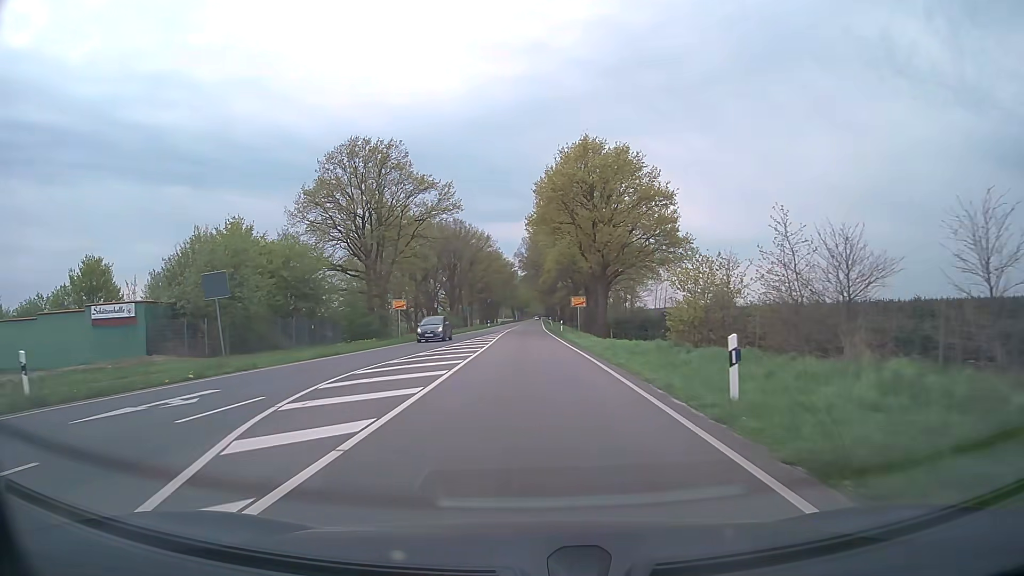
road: primary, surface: asphalt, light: Day
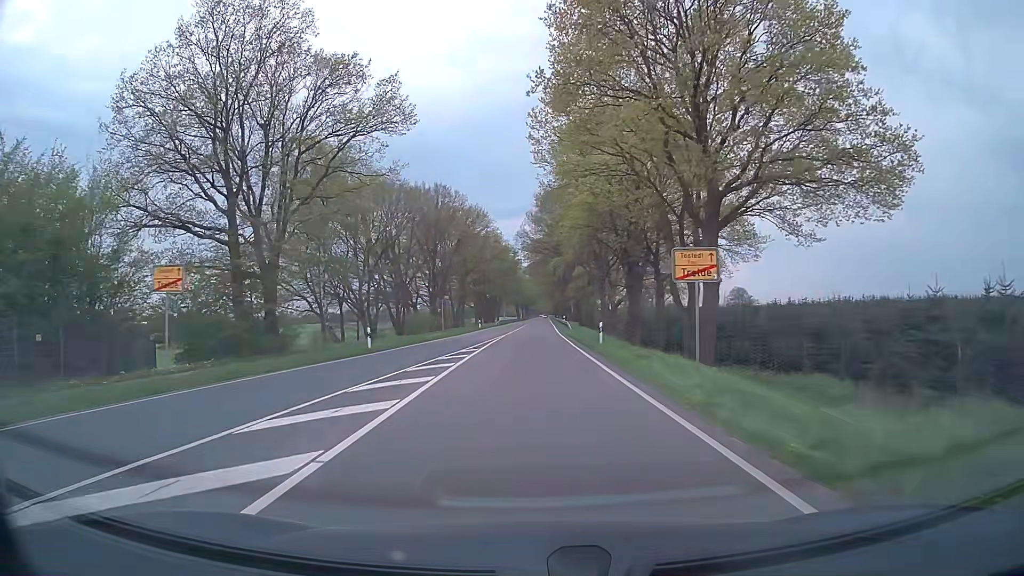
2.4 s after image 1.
(-0.1, +30.6) m; 0°
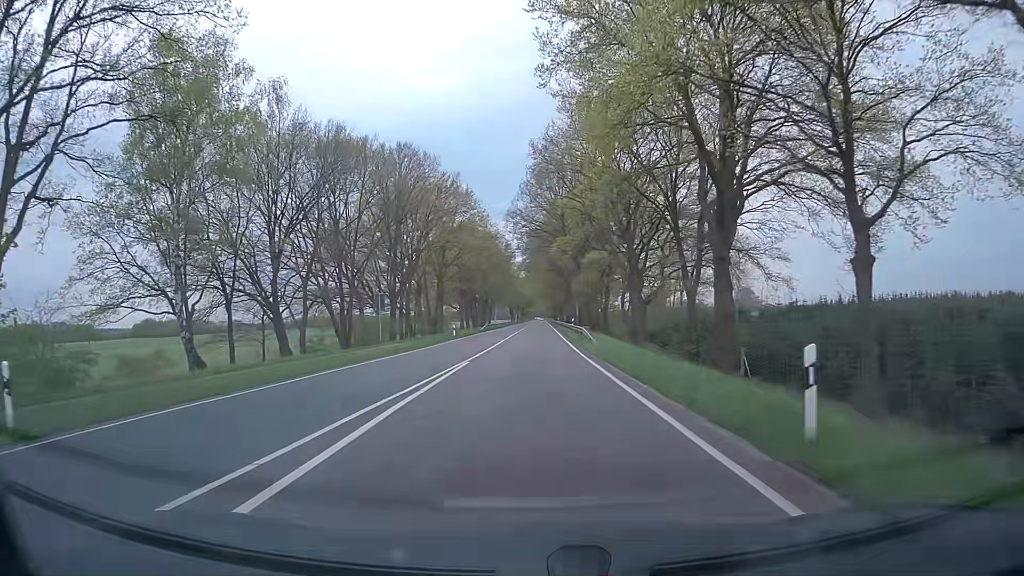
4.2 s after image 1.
(0.0, +23.5) m; 0°
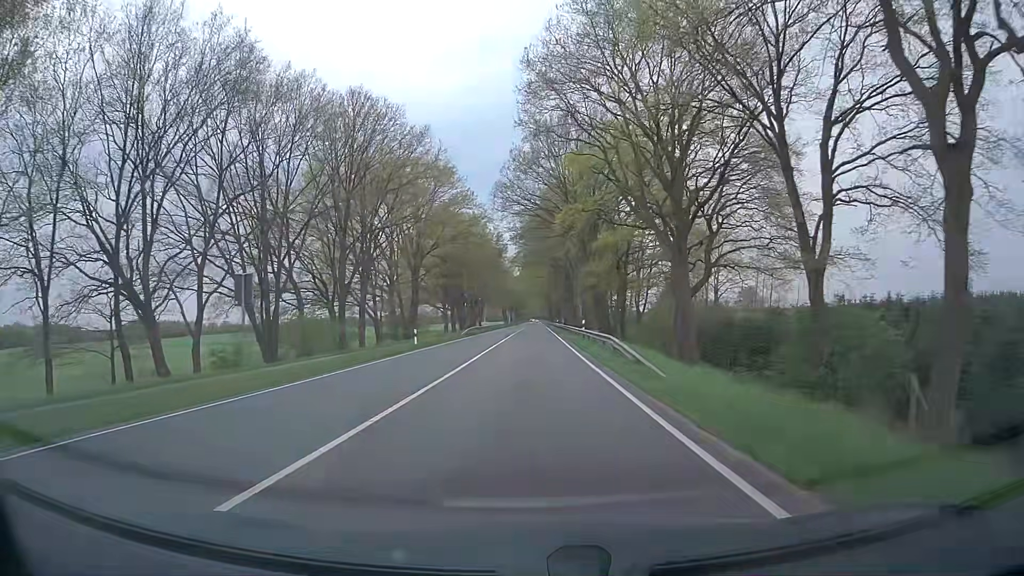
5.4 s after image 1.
(+0.1, +17.2) m; +1°
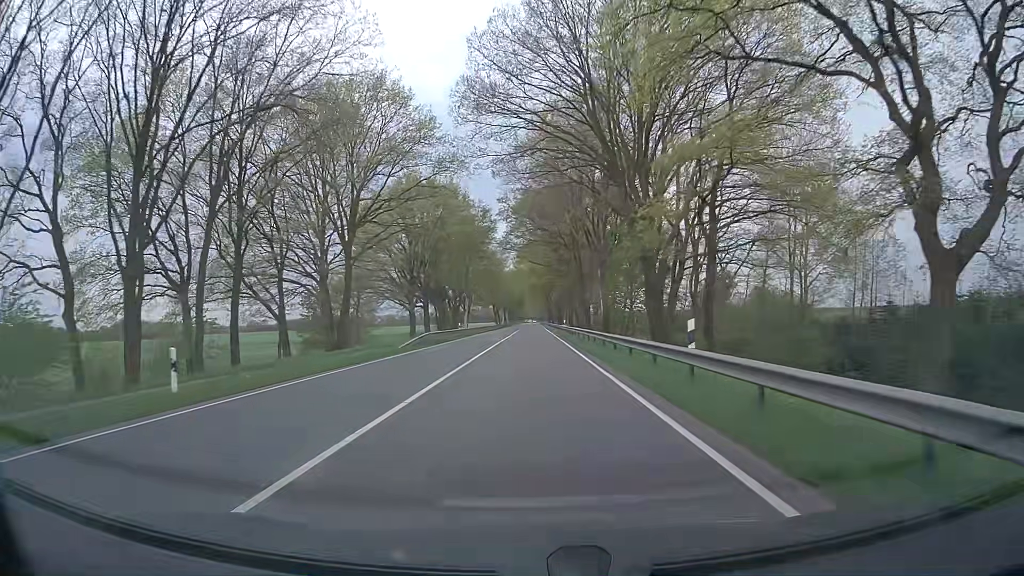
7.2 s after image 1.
(-0.1, +28.6) m; 0°
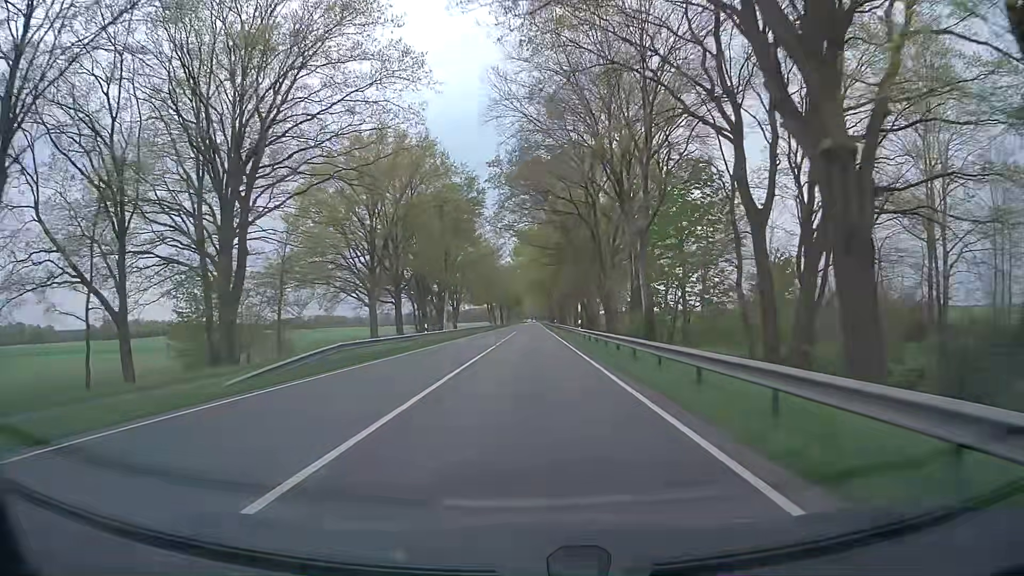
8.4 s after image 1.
(-0.1, +20.7) m; -1°
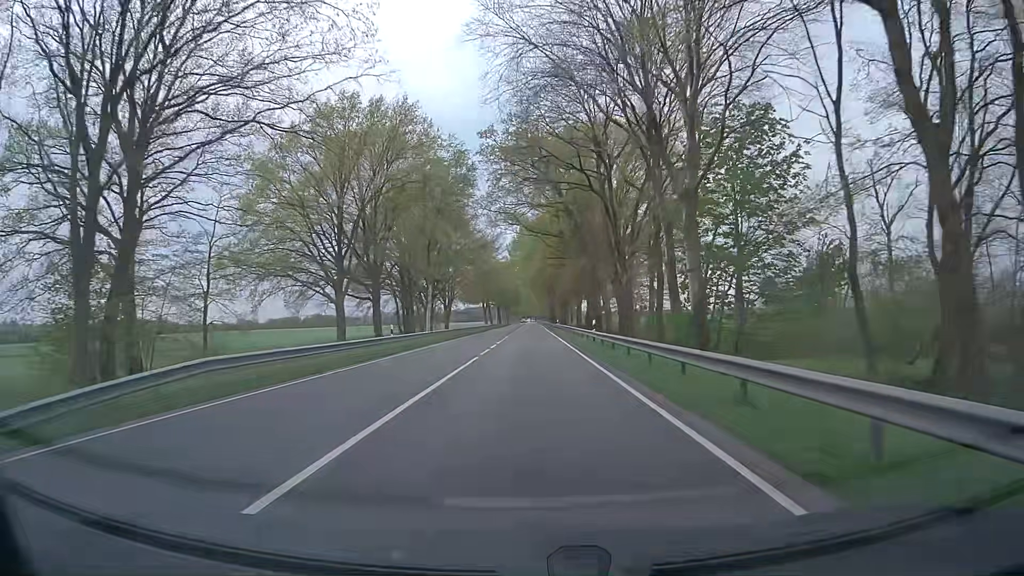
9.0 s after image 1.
(+0.1, +10.8) m; +1°
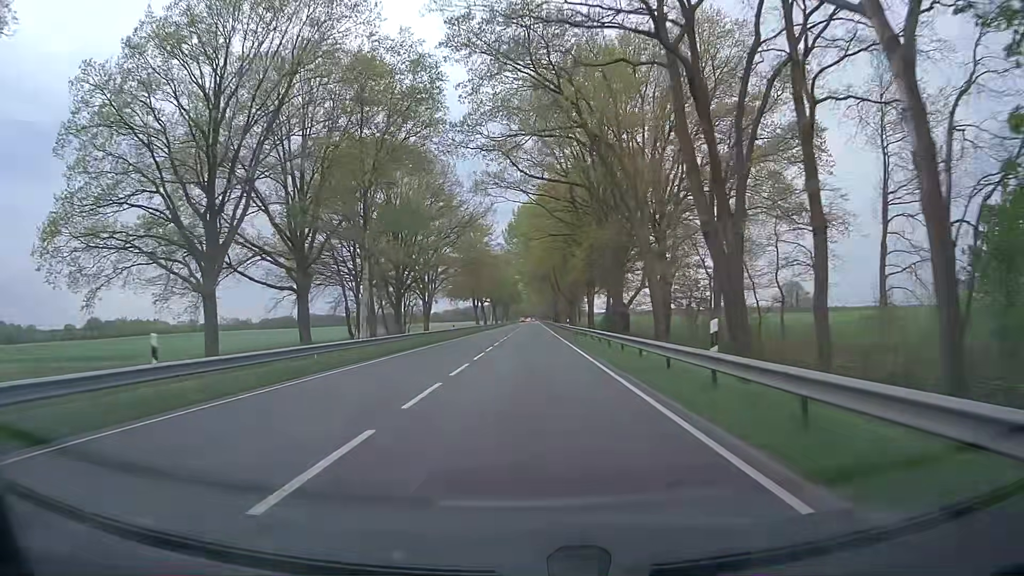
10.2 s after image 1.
(0.0, +22.5) m; 0°
(0, +10) (0, +20) (0, +30) (0, +40) (0, +50) (0, +60) (0, +70) (0, +80) (+1, +90) (+1, +100) m
